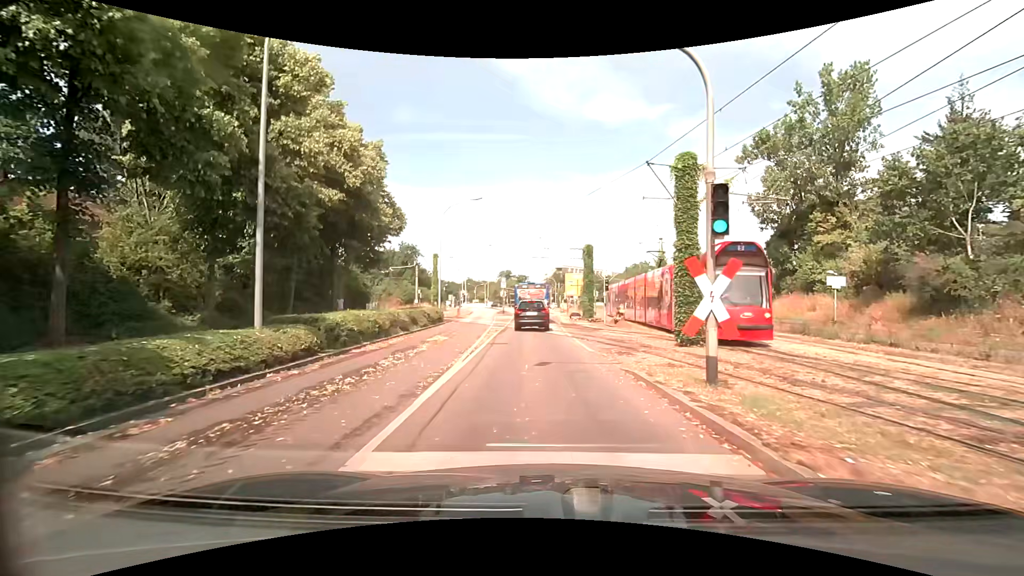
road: tertiary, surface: asphalt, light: Day
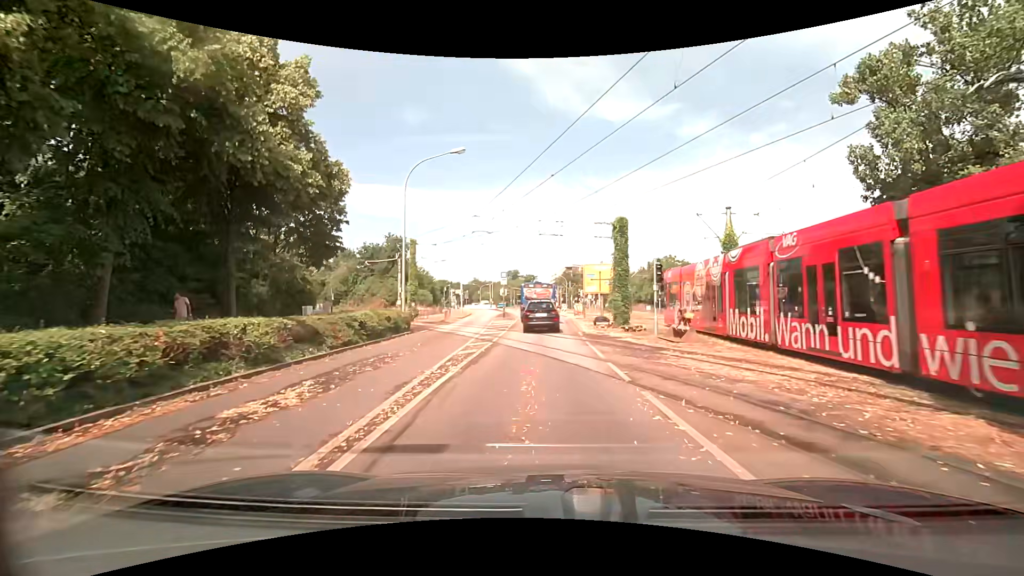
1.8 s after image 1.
(+0.1, +12.7) m; 0°
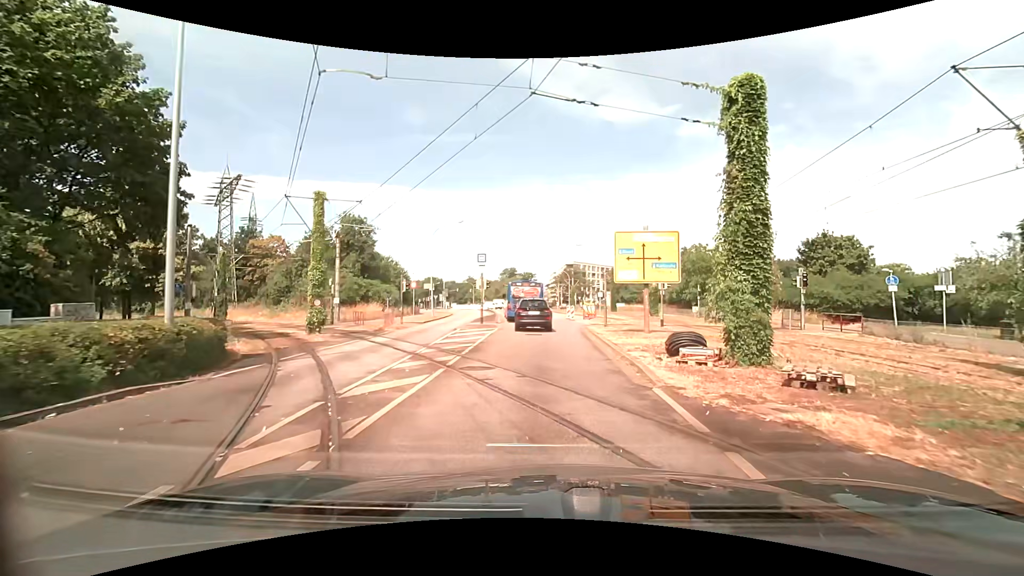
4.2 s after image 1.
(0.0, +17.1) m; -1°
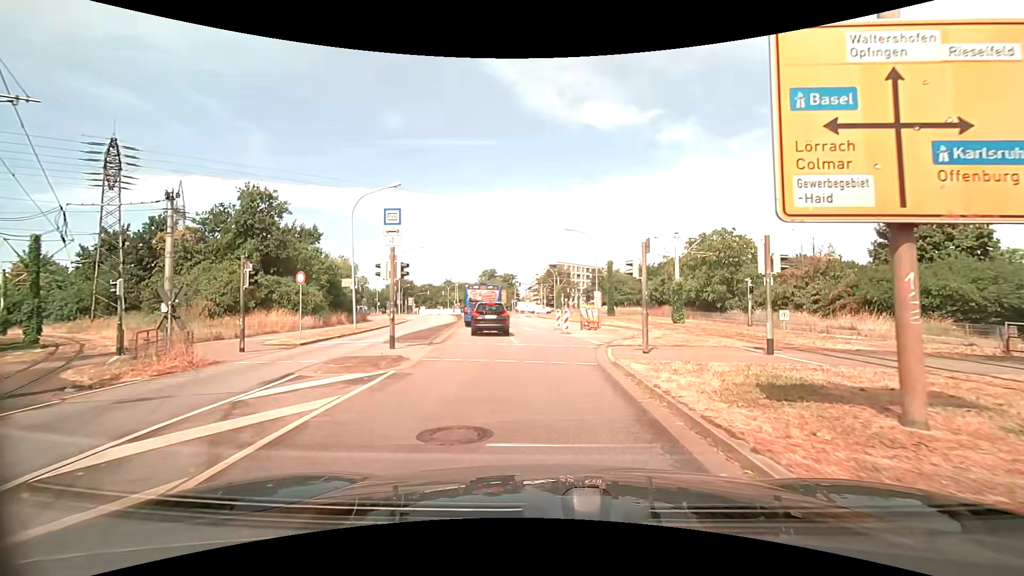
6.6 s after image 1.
(+0.4, +16.4) m; +3°
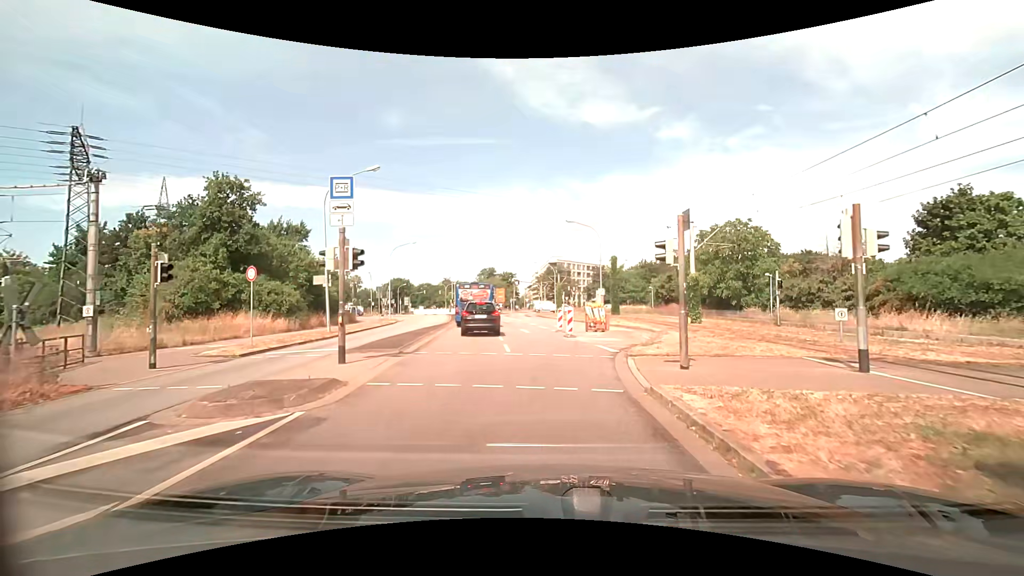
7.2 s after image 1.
(0.0, +4.1) m; 0°
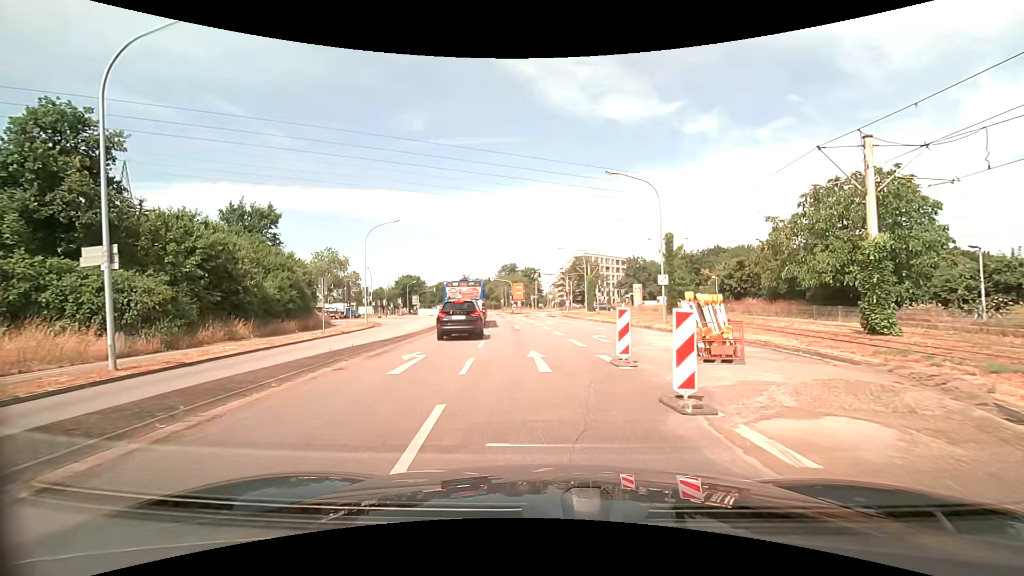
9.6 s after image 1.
(-0.3, +16.4) m; -3°
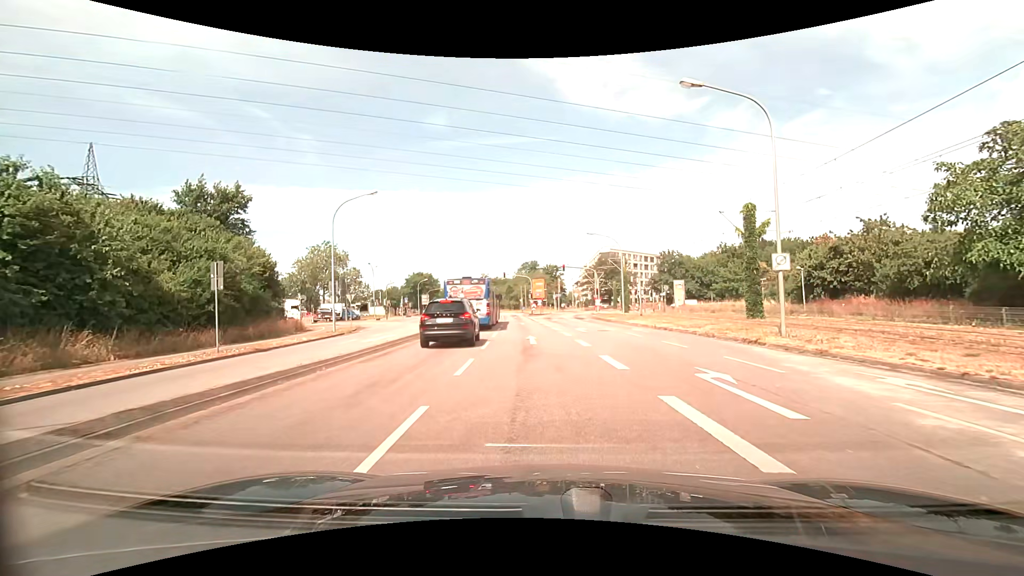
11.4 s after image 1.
(-0.3, +12.2) m; -2°
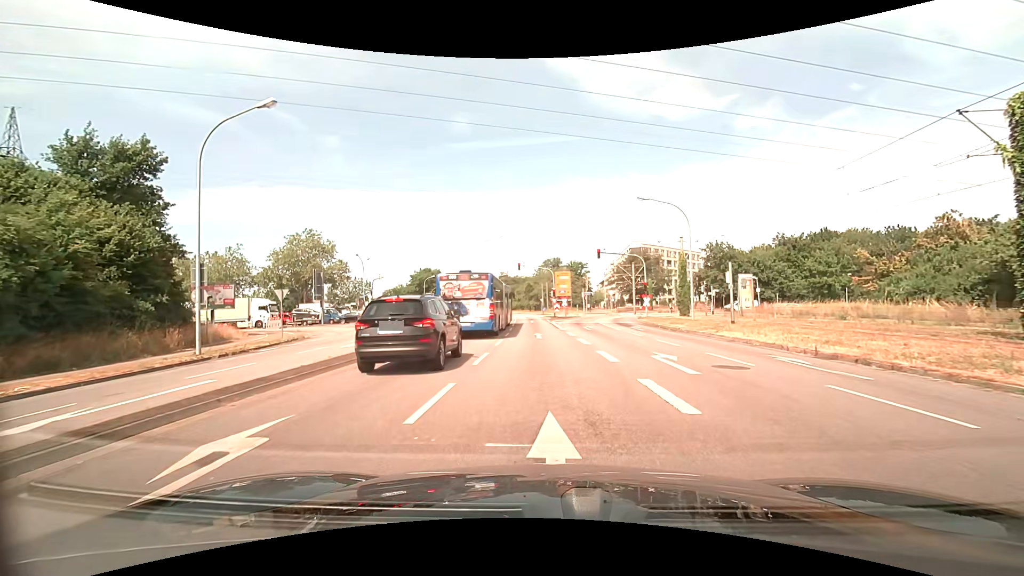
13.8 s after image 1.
(-0.4, +16.2) m; -3°
